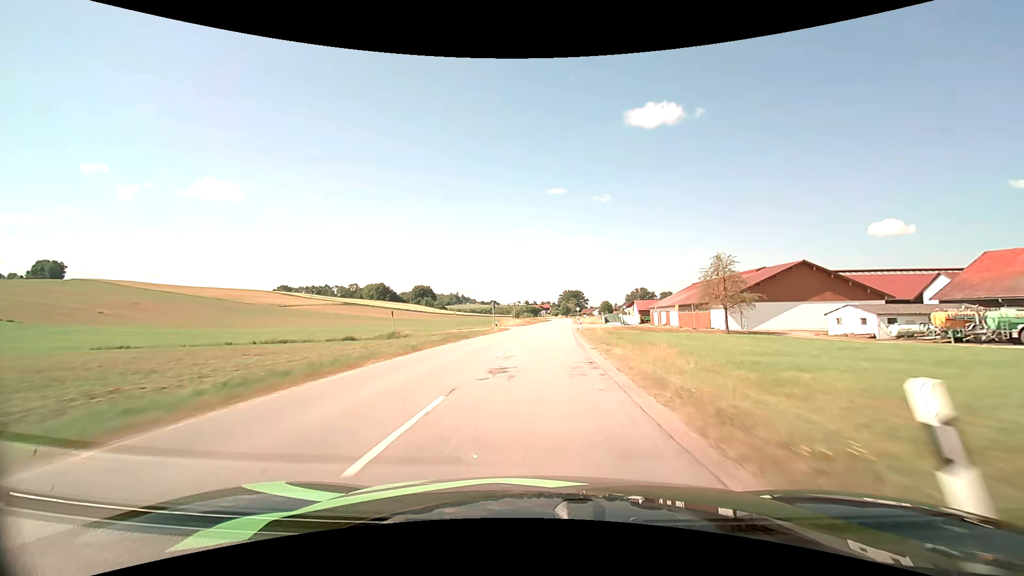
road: secondary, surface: asphalt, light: Day
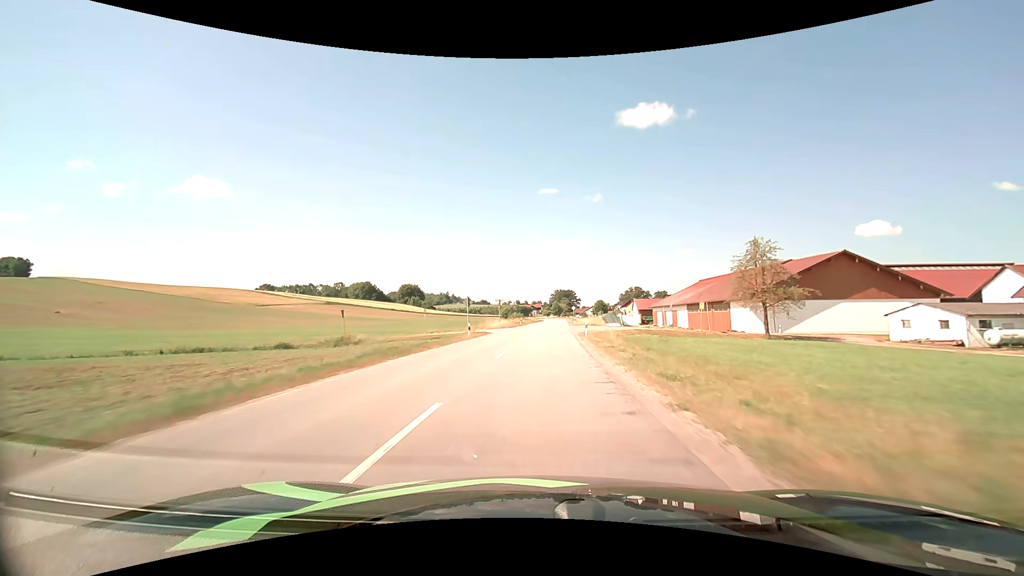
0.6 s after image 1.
(+0.1, +12.7) m; +1°
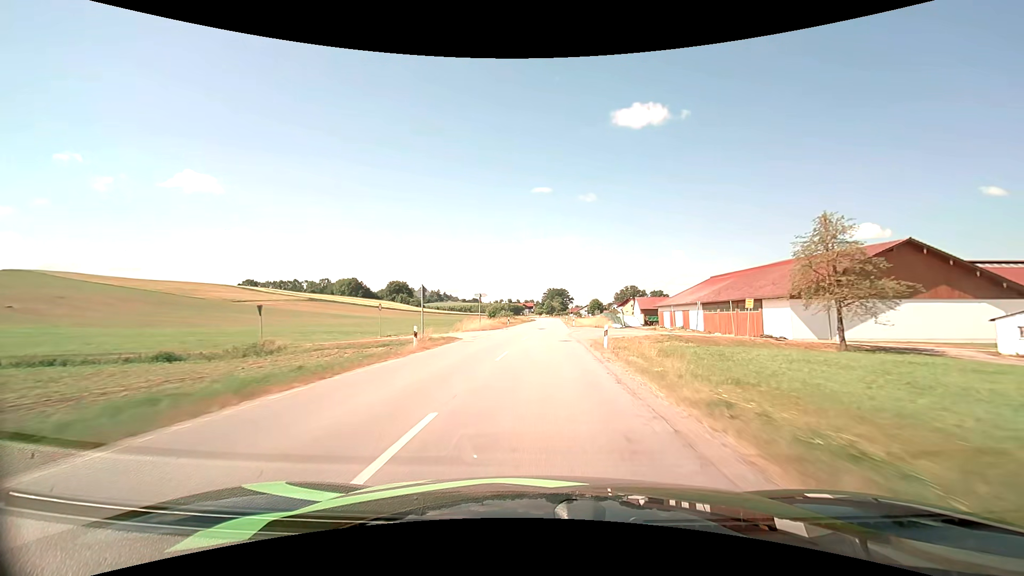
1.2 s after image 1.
(+0.1, +12.8) m; +1°
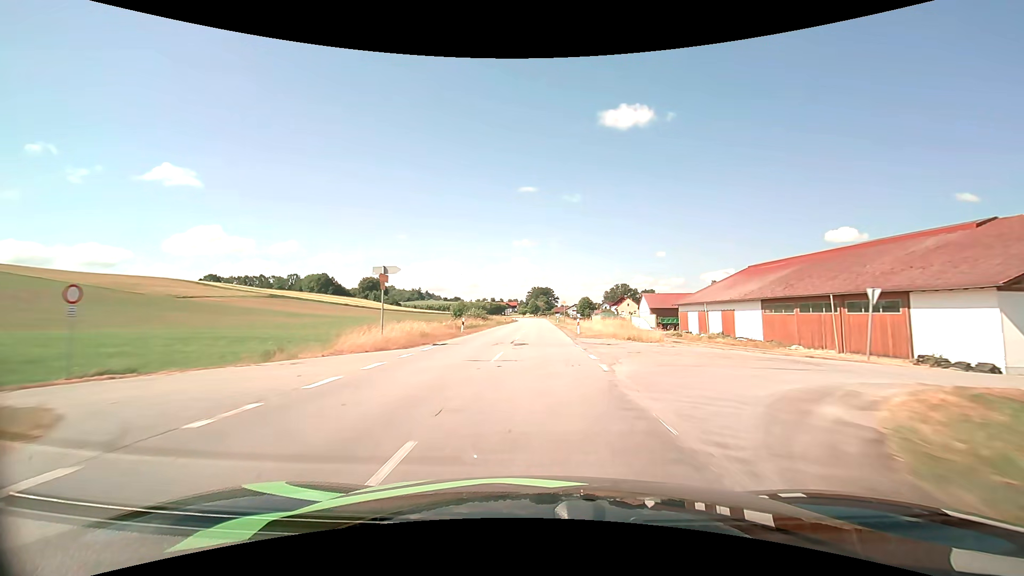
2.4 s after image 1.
(+0.4, +25.6) m; +2°
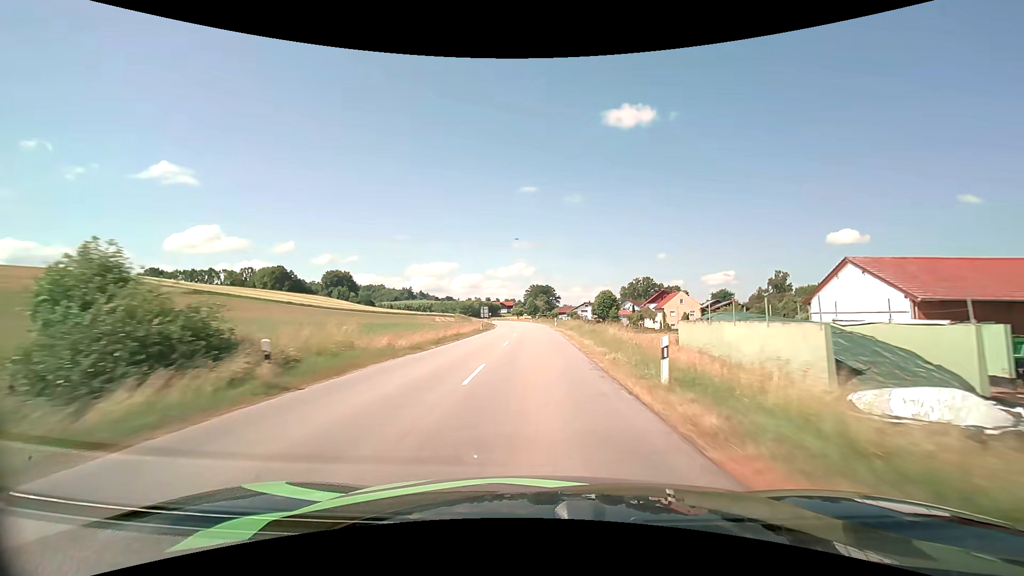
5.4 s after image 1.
(+0.5, +63.8) m; 0°
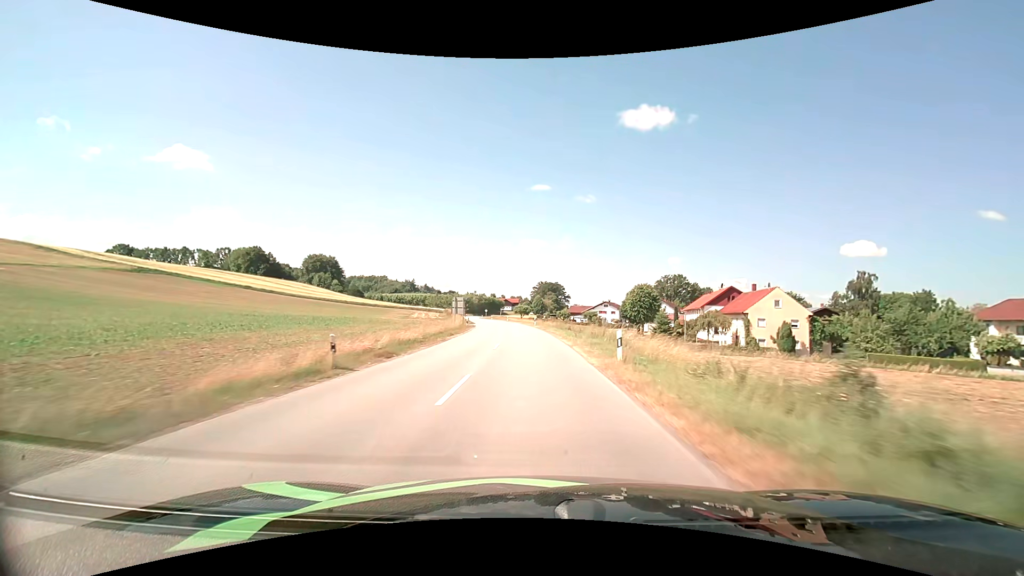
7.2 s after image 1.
(-0.2, +38.2) m; -1°
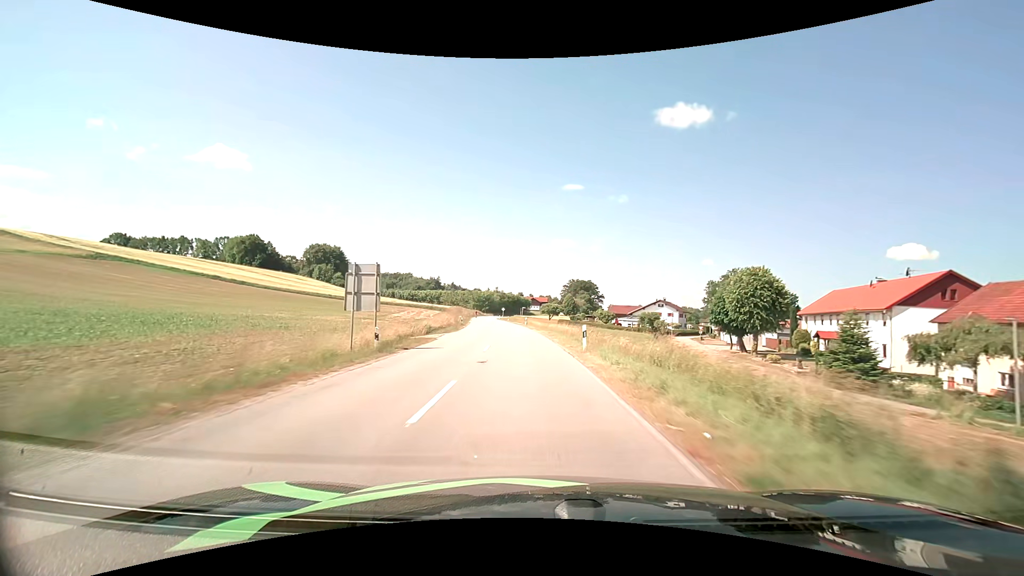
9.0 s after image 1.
(-0.9, +37.5) m; -3°
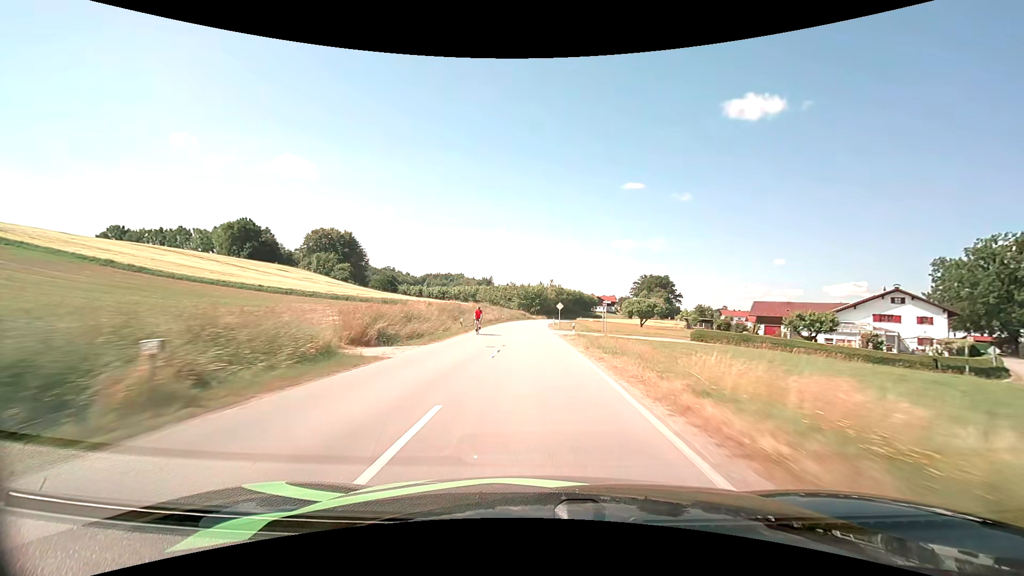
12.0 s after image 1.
(-4.4, +63.2) m; -7°
(0, +10) (0, +20) (0, +30) (0, +40) (0, +50) (0, +60) (0, +70) (0, +80) (0, +90) (+1, +100) m
